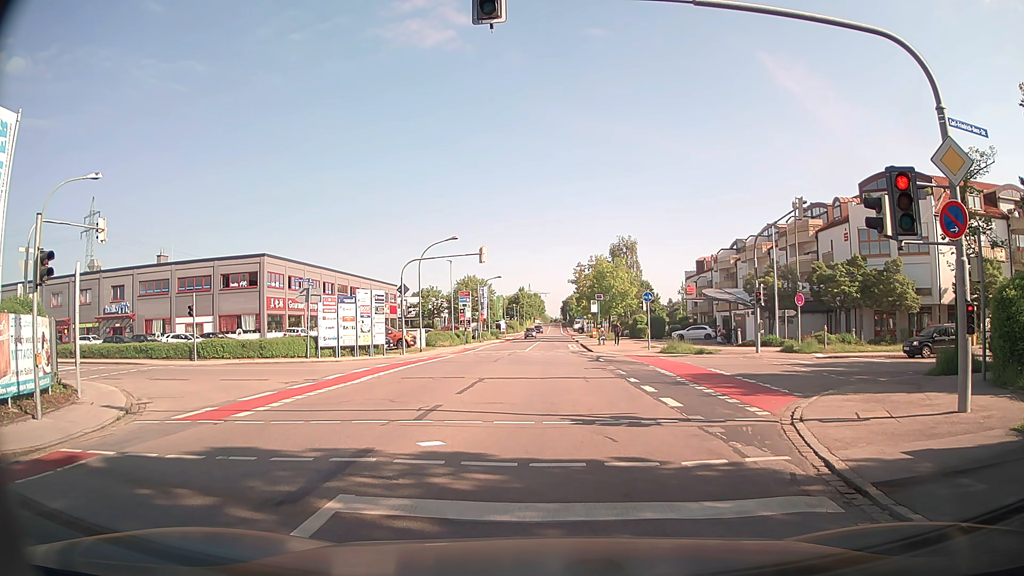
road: tertiary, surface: asphalt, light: Day
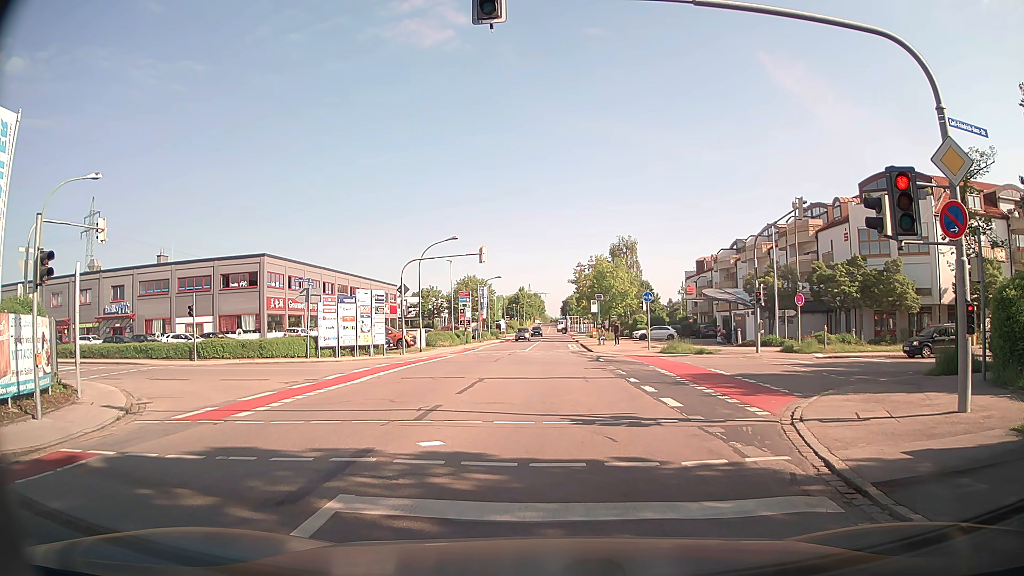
(0.0, 0.0) m; 0°
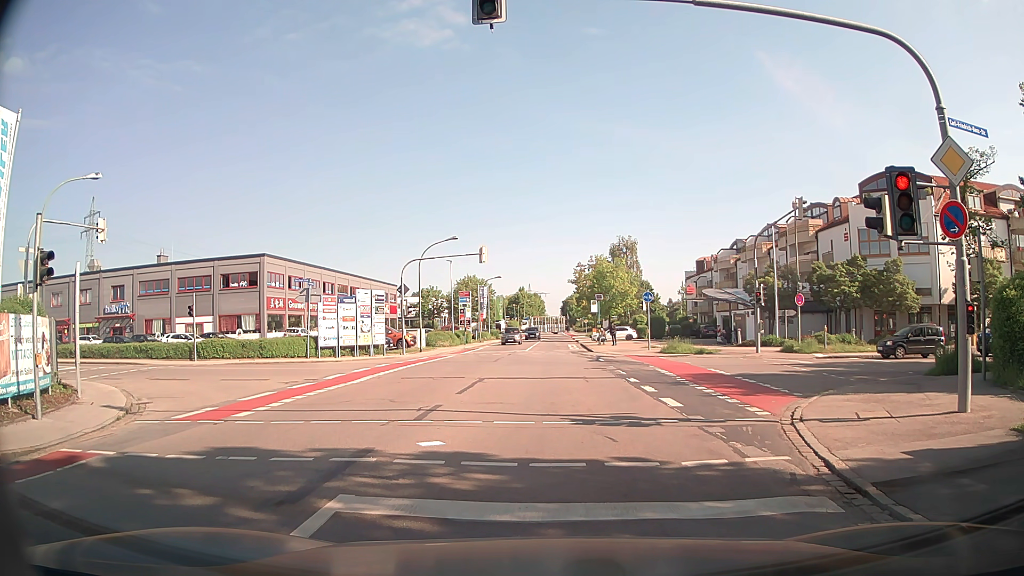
(0.0, 0.0) m; 0°
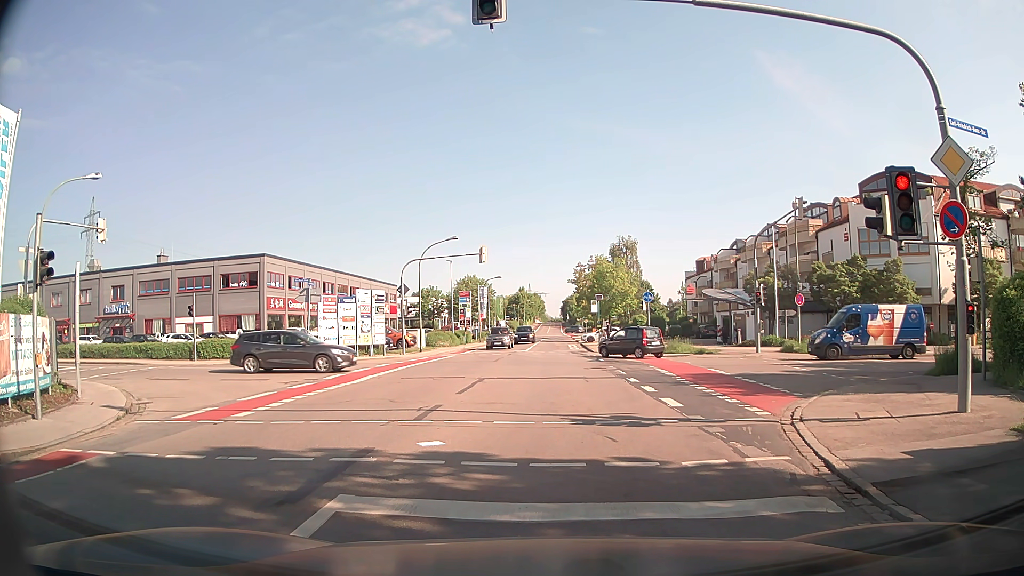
(0.0, 0.0) m; 0°
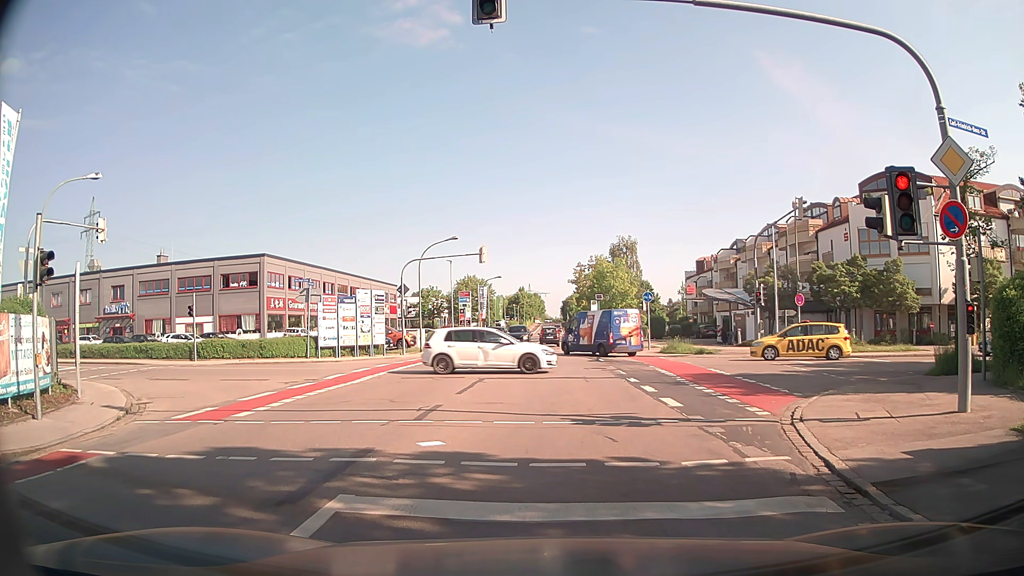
(0.0, 0.0) m; 0°
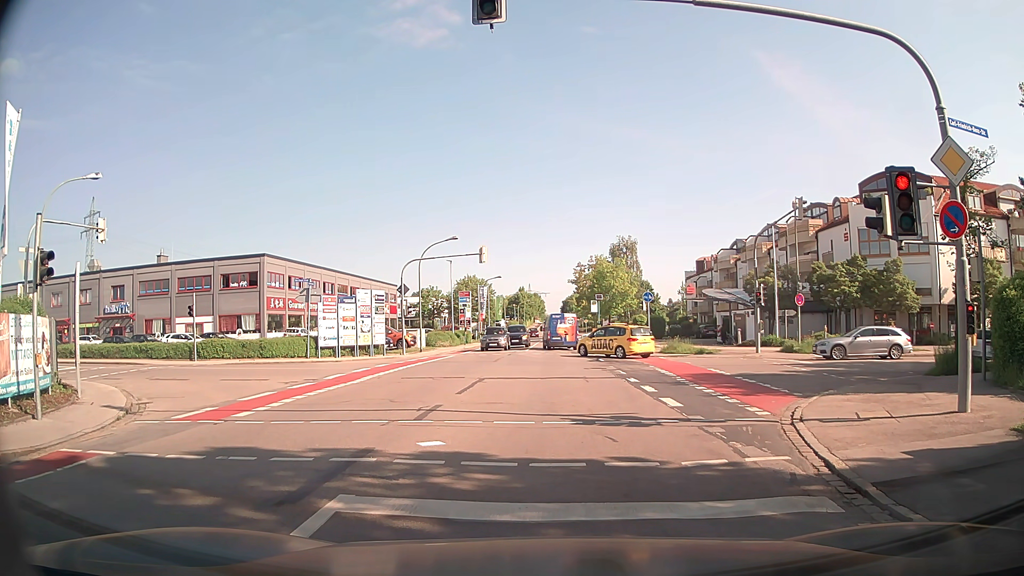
(0.0, 0.0) m; 0°
